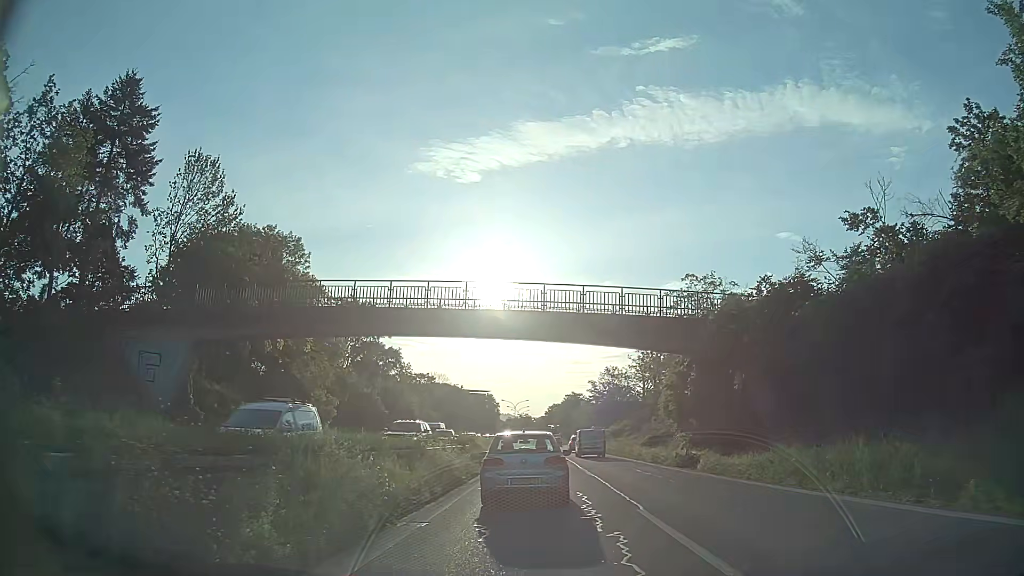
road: trunk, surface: asphalt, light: Day
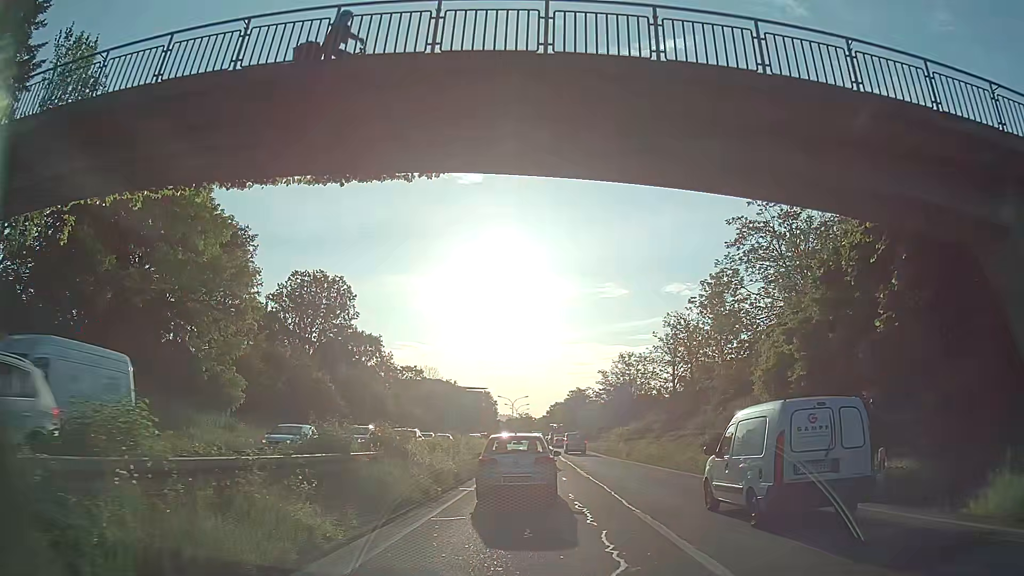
(+0.1, +18.1) m; +2°
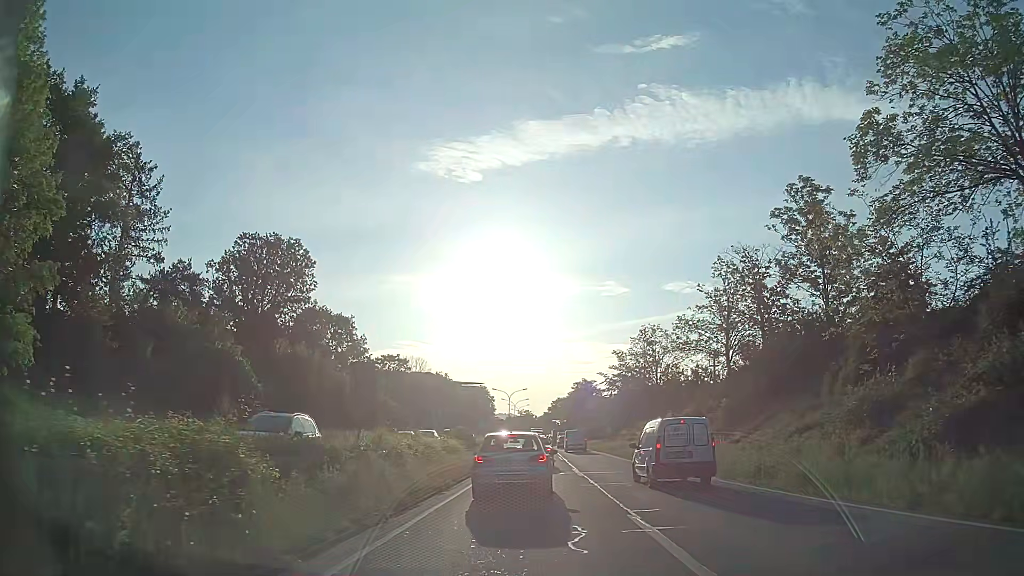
(-0.4, +18.7) m; -1°
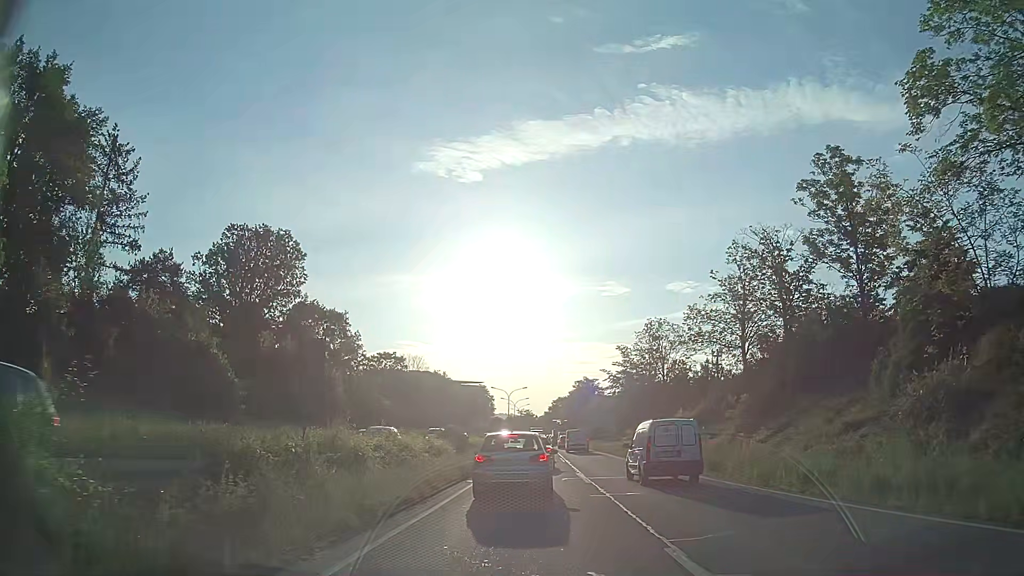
(0.0, +3.6) m; -1°
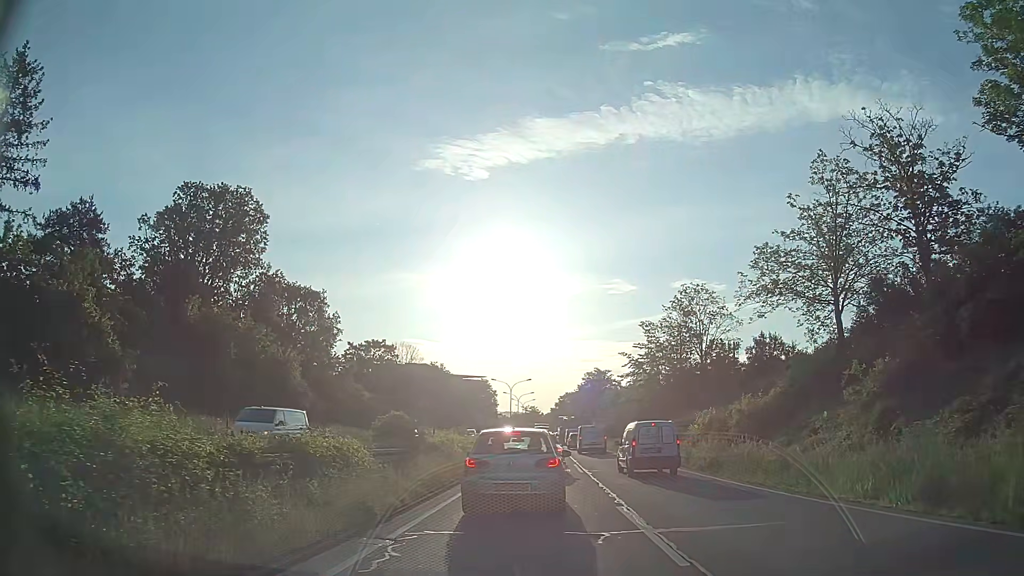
(0.0, +13.0) m; 0°
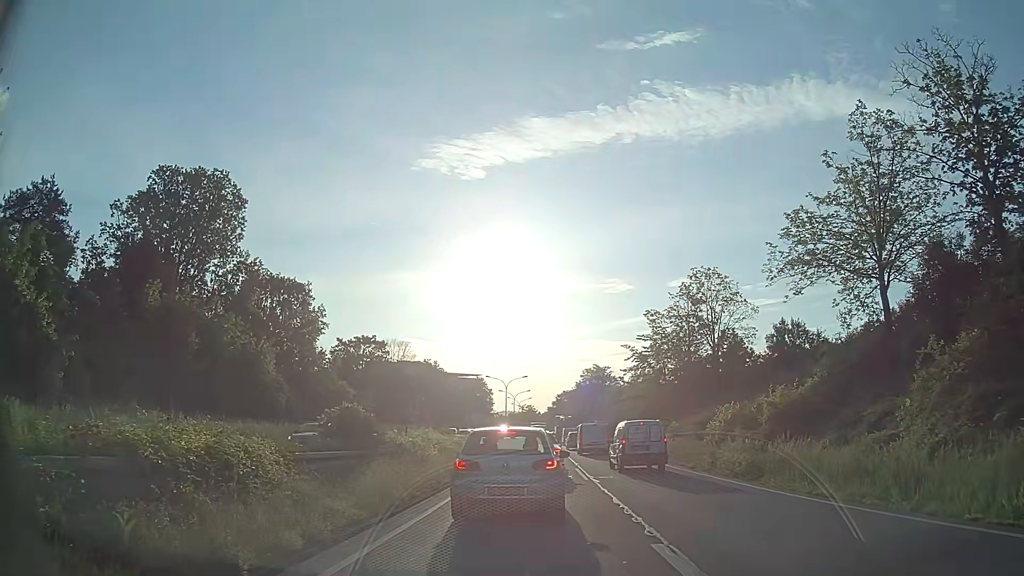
(0.0, +4.4) m; +2°
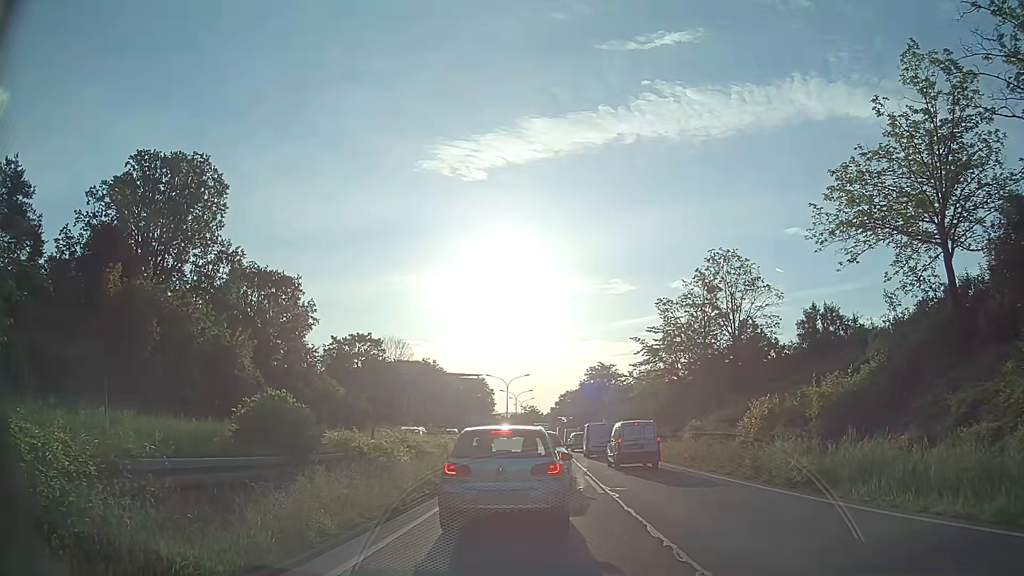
(-0.1, +4.3) m; -2°
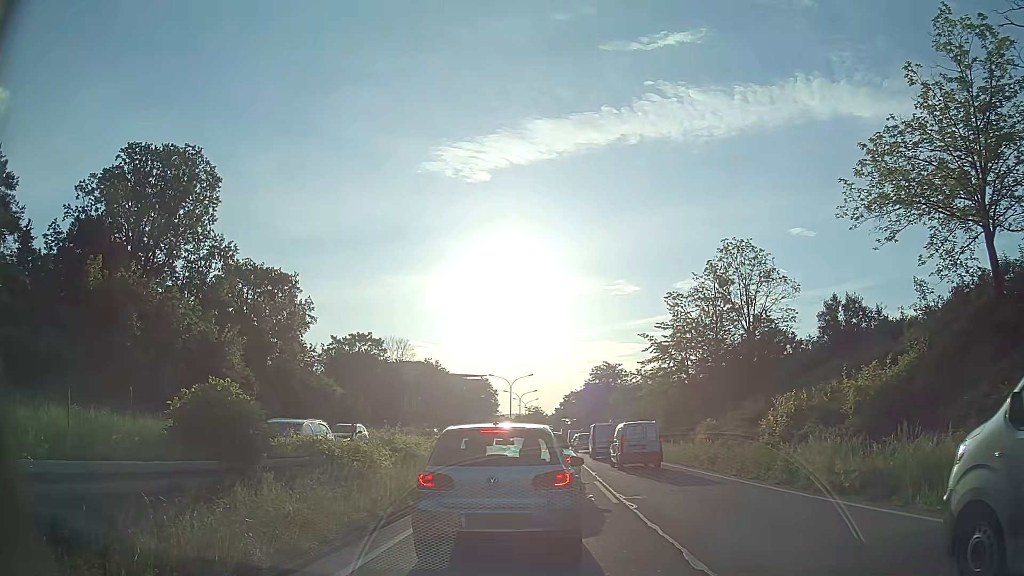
(0.0, +2.2) m; 0°
